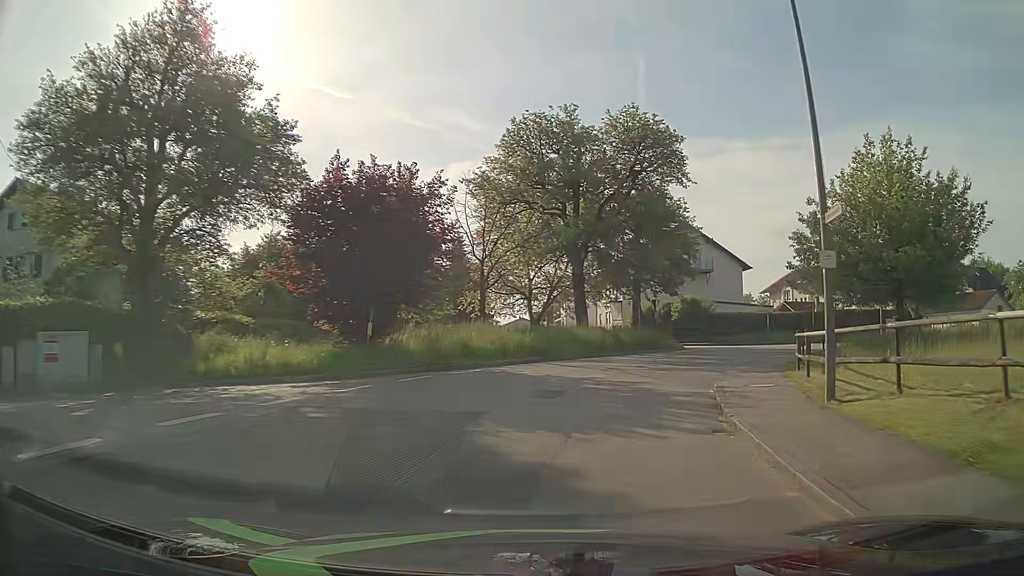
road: unclassified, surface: asphalt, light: Day
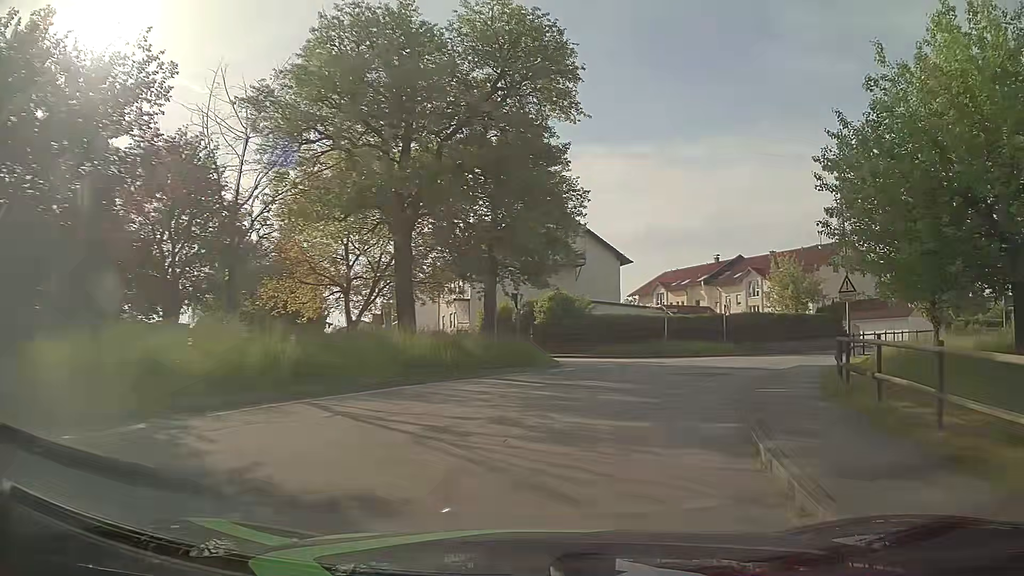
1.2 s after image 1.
(+1.3, +12.2) m; +13°
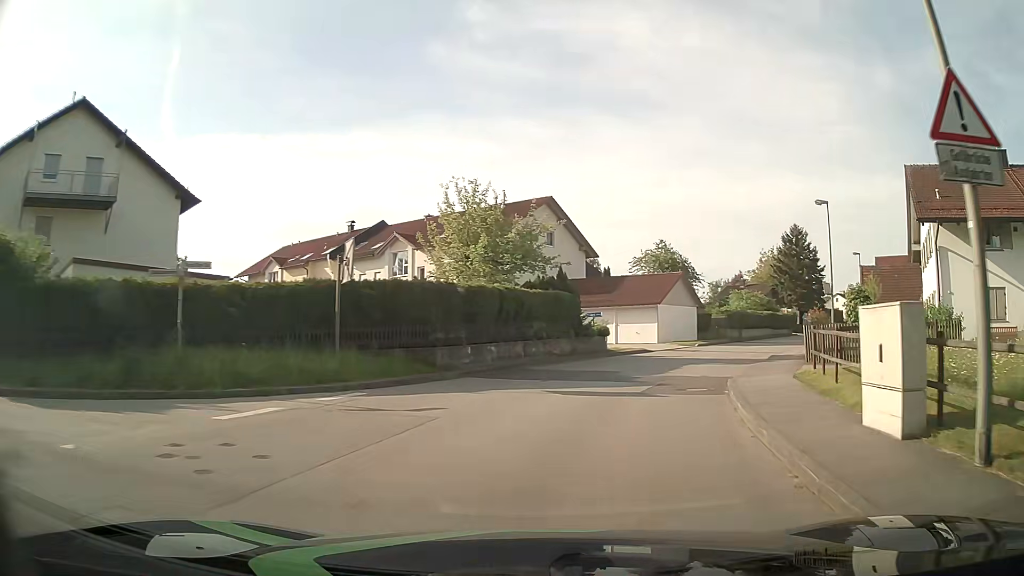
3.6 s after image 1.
(+6.4, +22.8) m; +30°
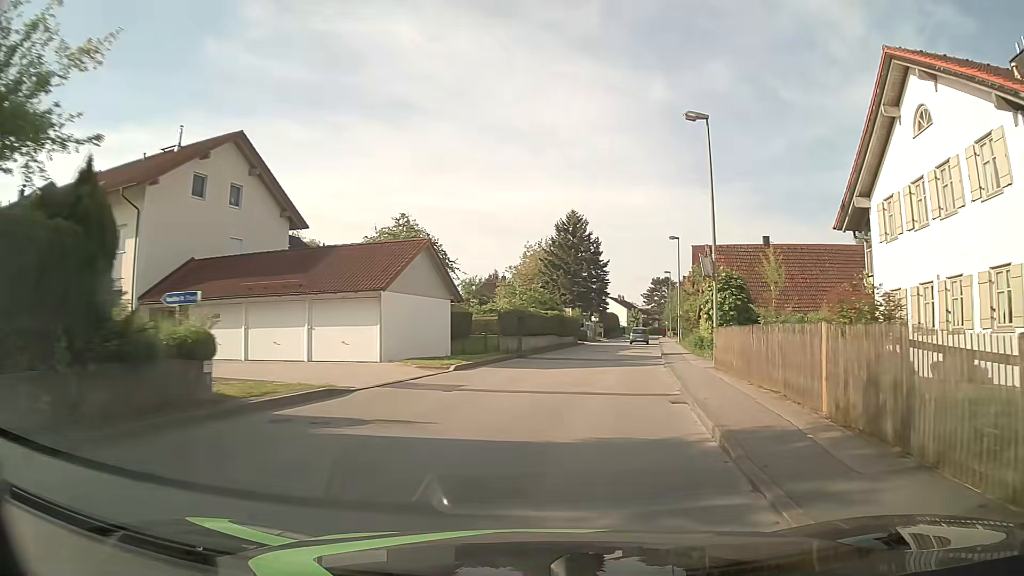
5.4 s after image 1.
(+3.8, +18.1) m; +22°
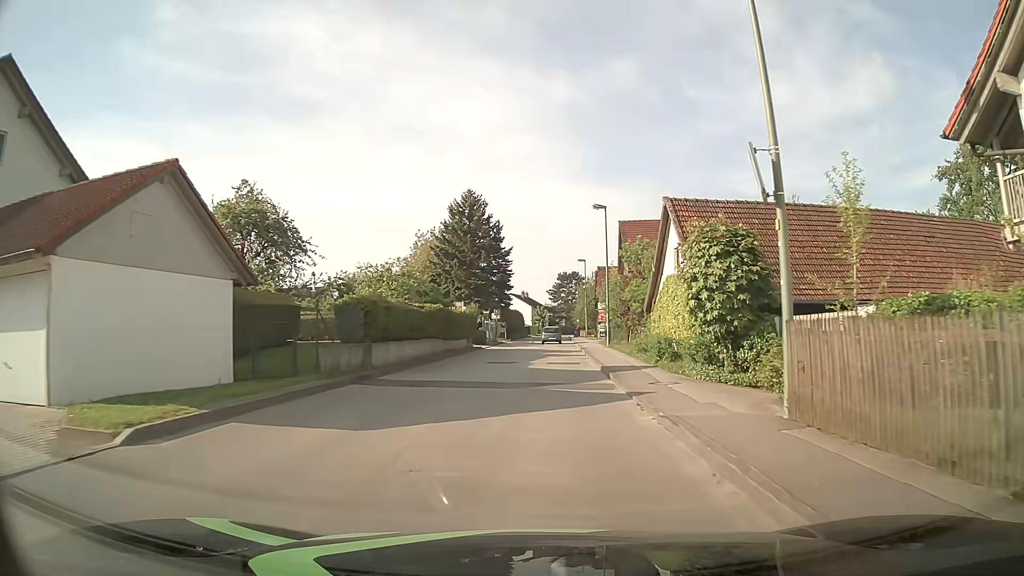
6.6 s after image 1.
(+1.2, +12.8) m; +9°
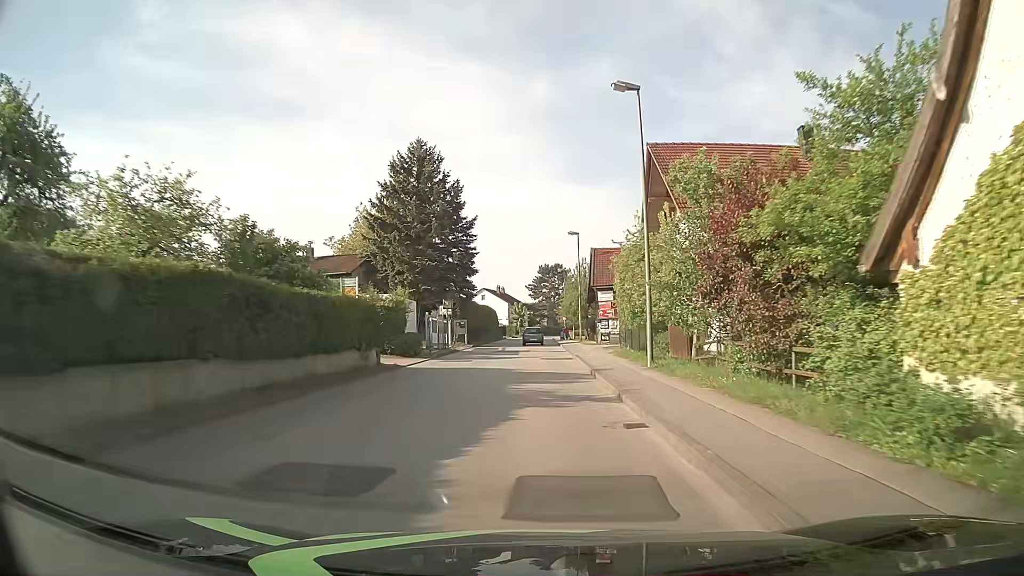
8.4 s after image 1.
(+0.4, +20.1) m; +2°
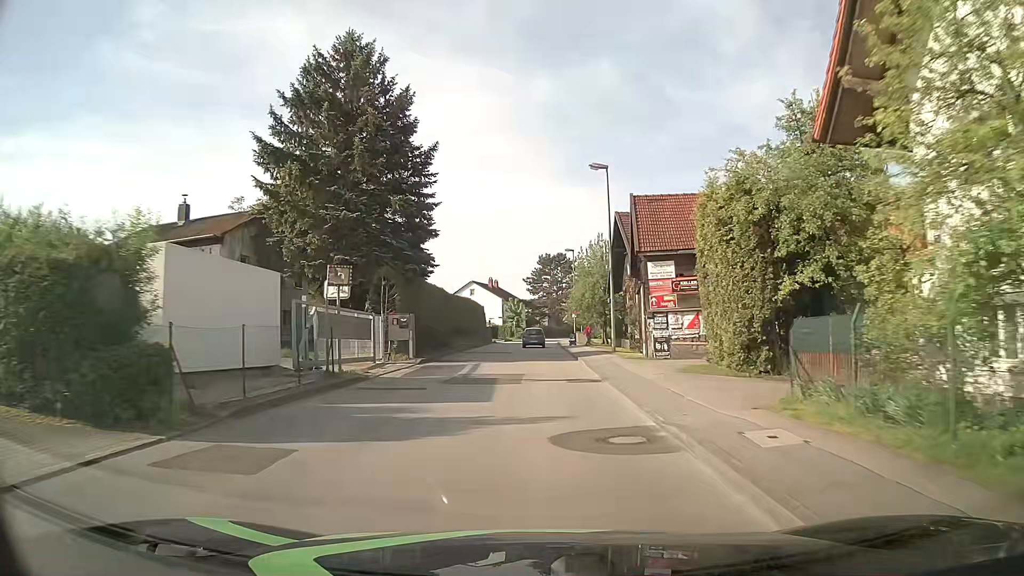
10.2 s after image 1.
(-0.1, +20.9) m; 0°
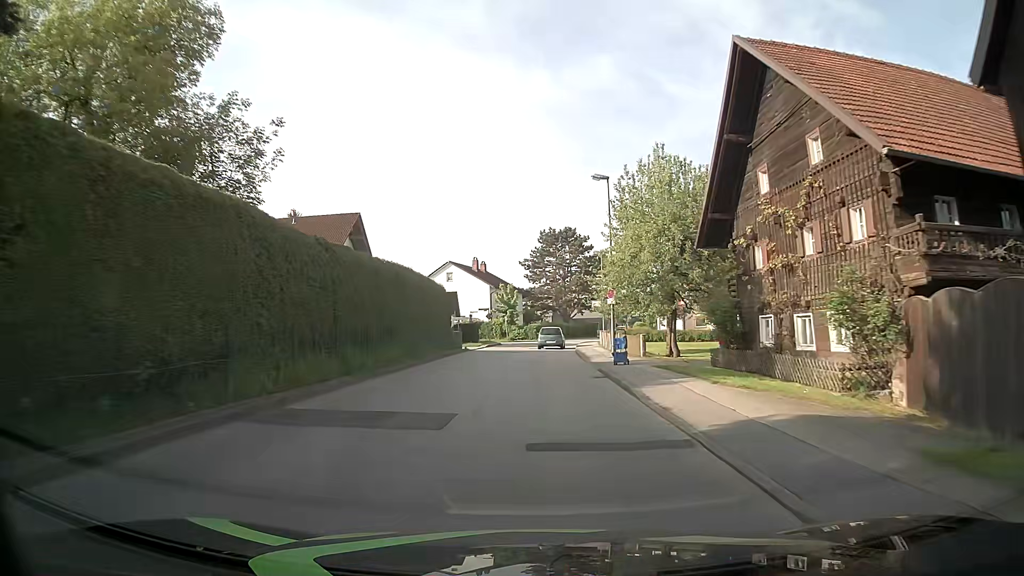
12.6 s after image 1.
(0.0, +28.5) m; 0°
(0, +10) (0, +20) (0, +30) (+1, +40) (+2, +50) (+3, +60) (+5, +70) (+8, +79) (+11, +89) (+15, +98) m
